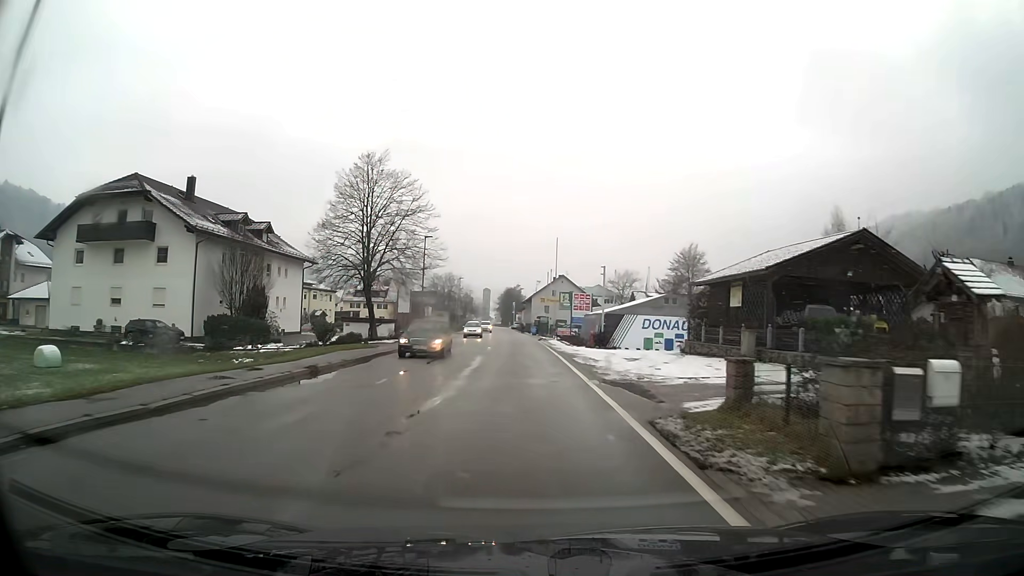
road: primary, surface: asphalt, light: Day
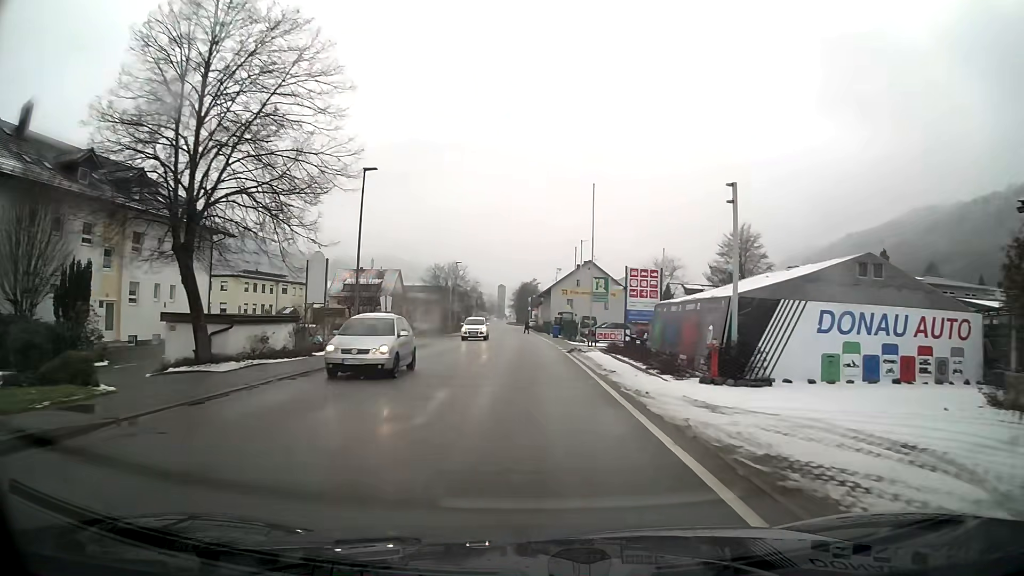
(-0.3, +23.4) m; -1°
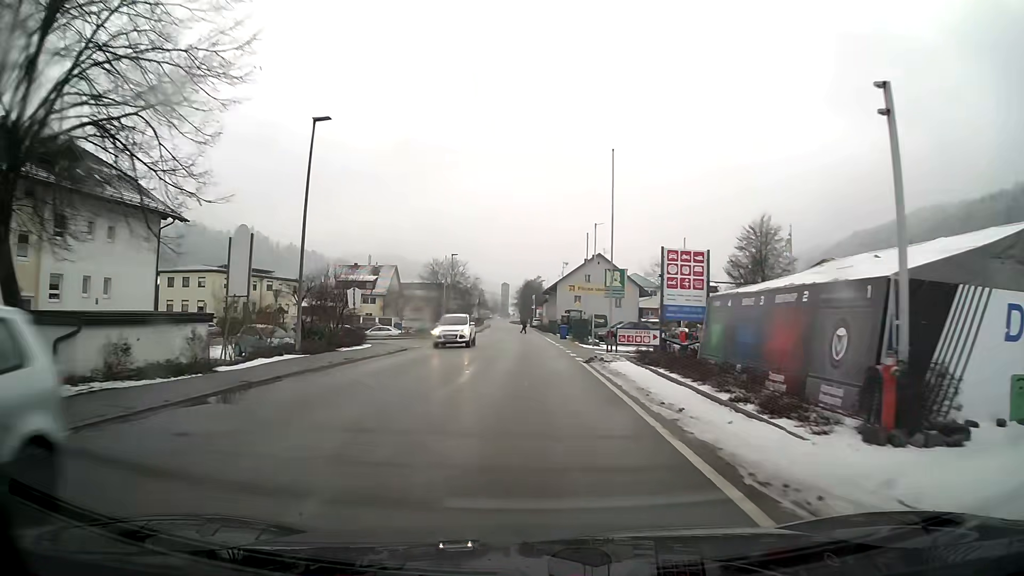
(0.0, +7.6) m; 0°
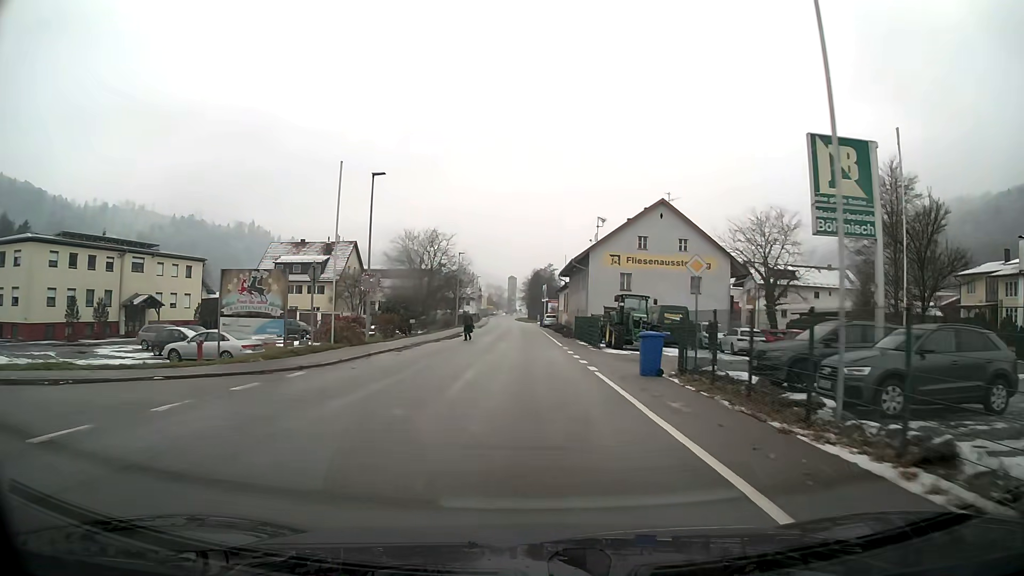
(-0.3, +36.1) m; -1°
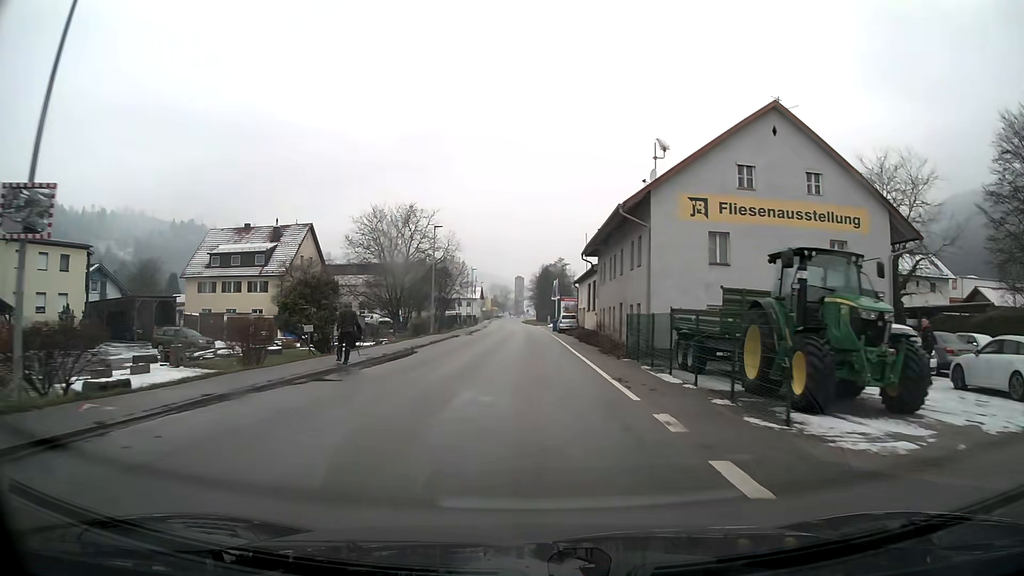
(-0.1, +22.3) m; -1°
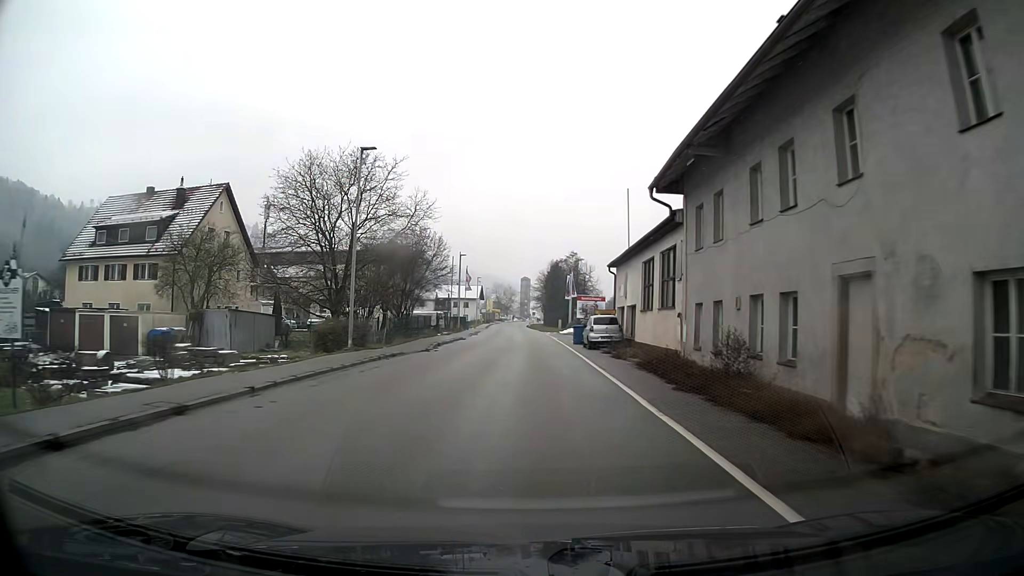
(-0.2, +23.1) m; -1°
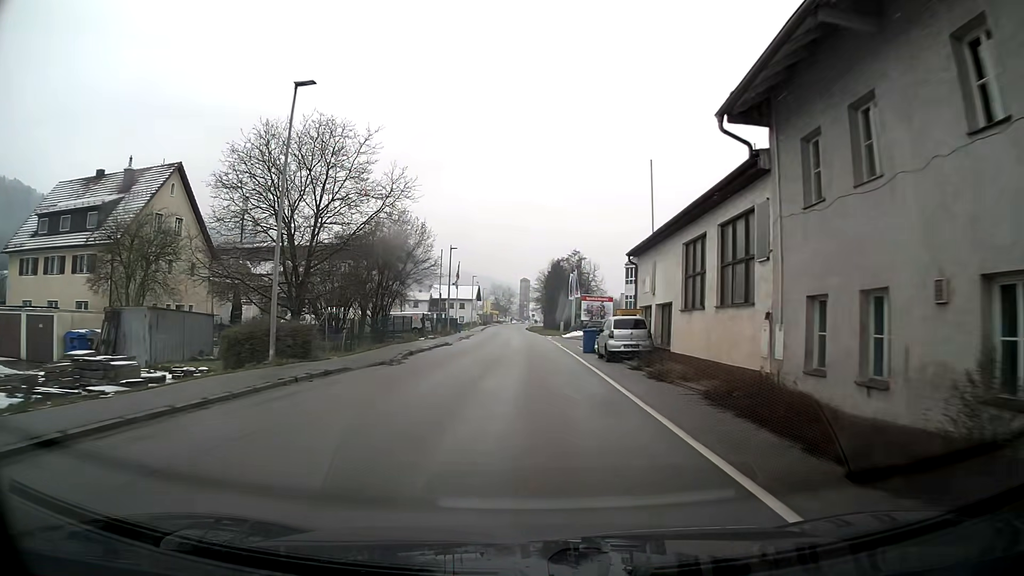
(0.0, +7.8) m; 0°
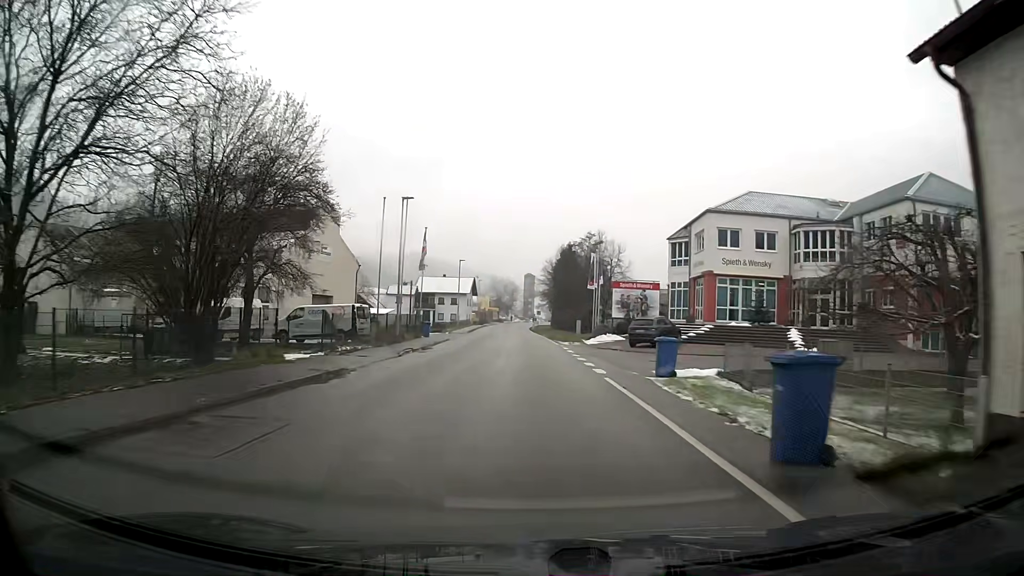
(-0.1, +23.7) m; -1°
